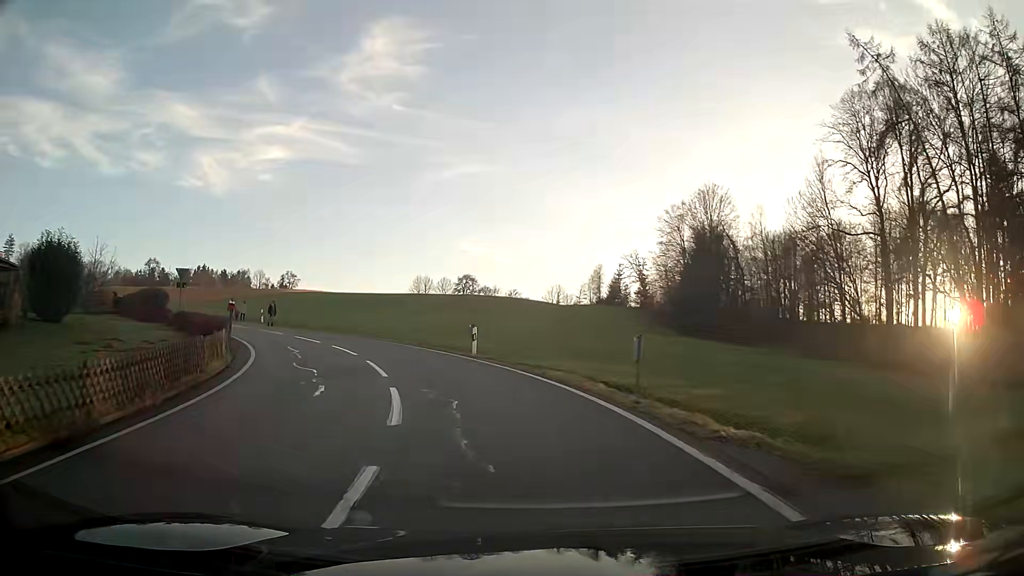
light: Day
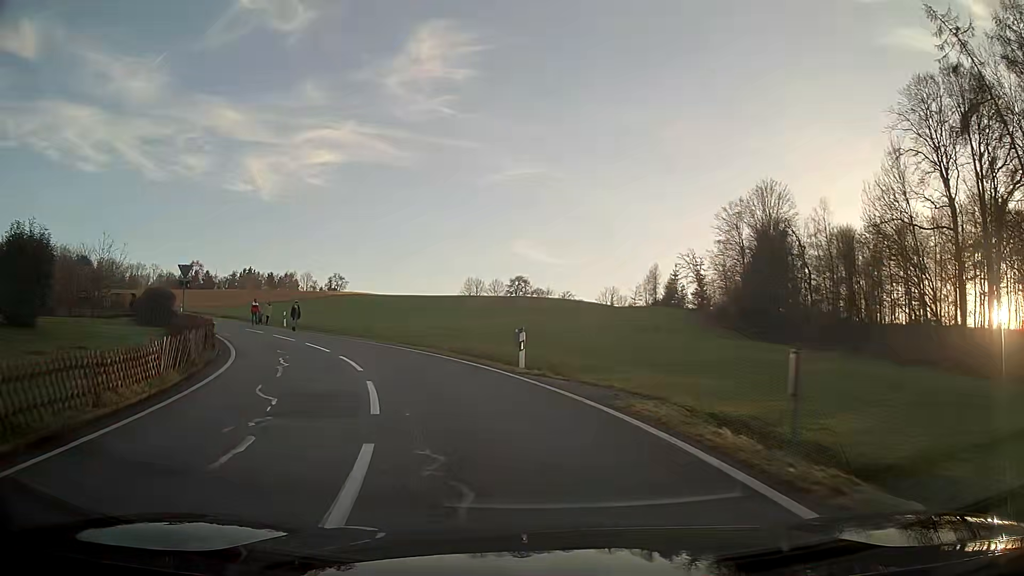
(-0.2, +5.4) m; -4°
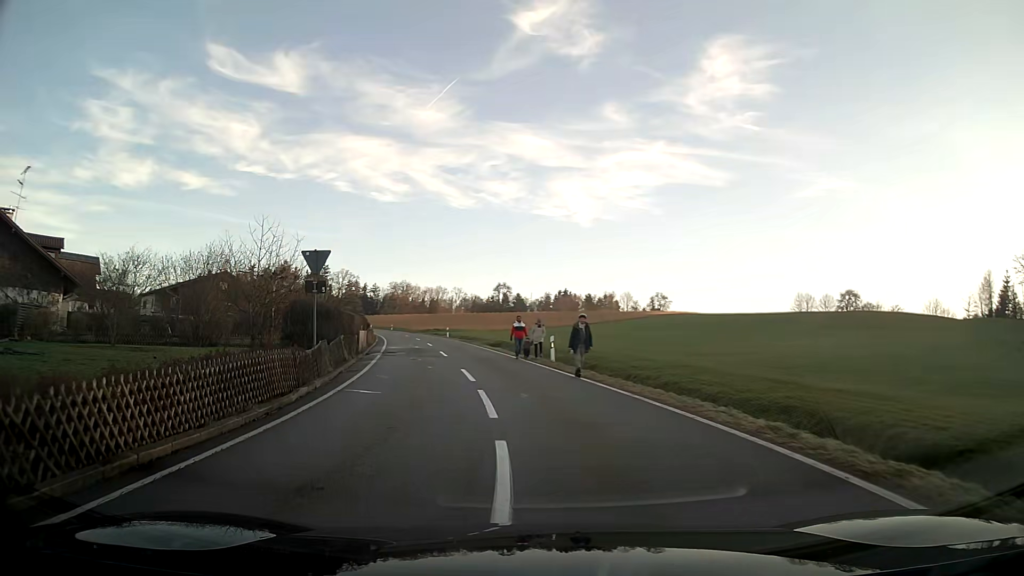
(-4.1, +17.4) m; -28°
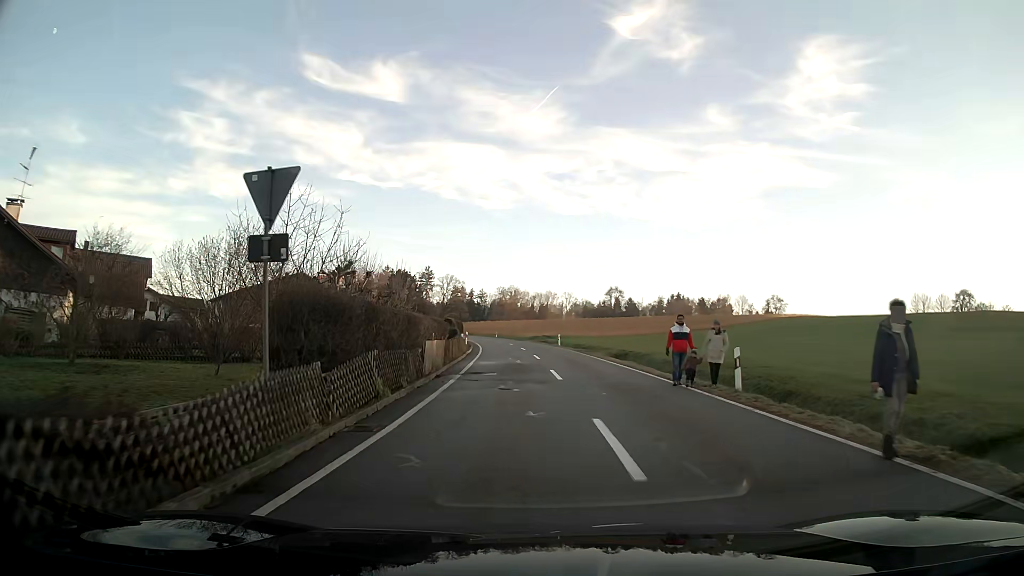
(-0.9, +10.3) m; -7°
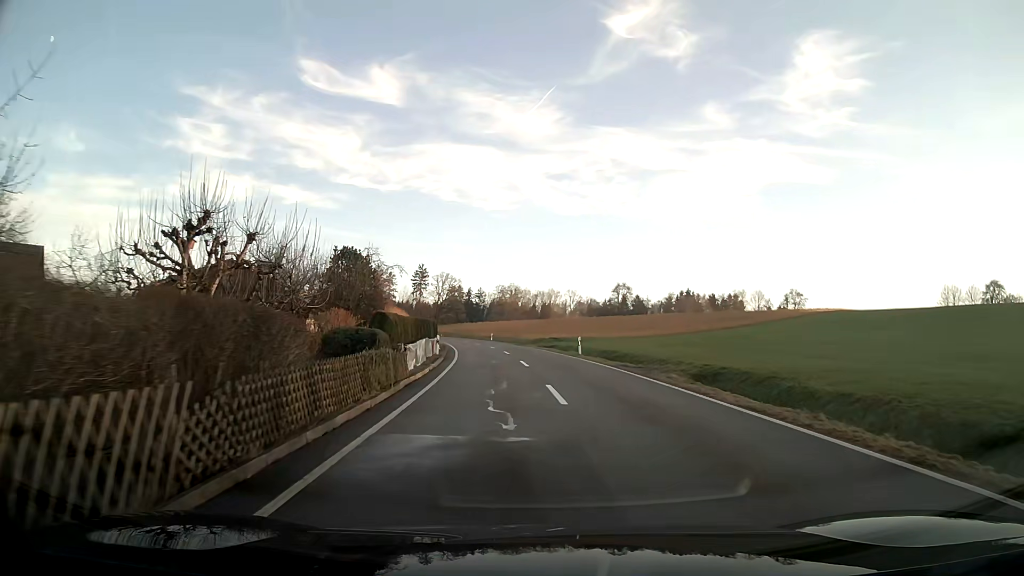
(-0.1, +18.6) m; 0°
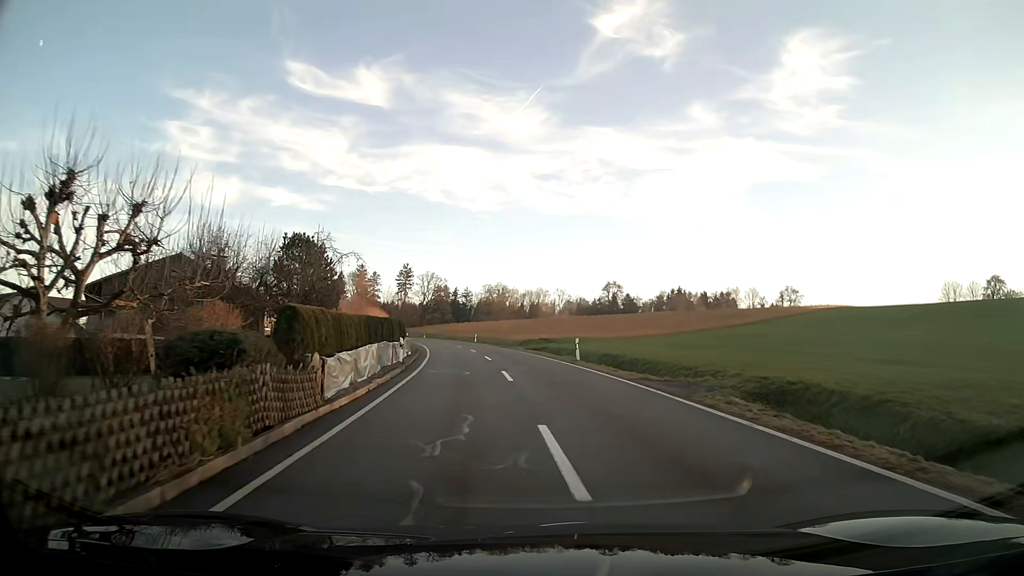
(0.0, +6.8) m; +1°
